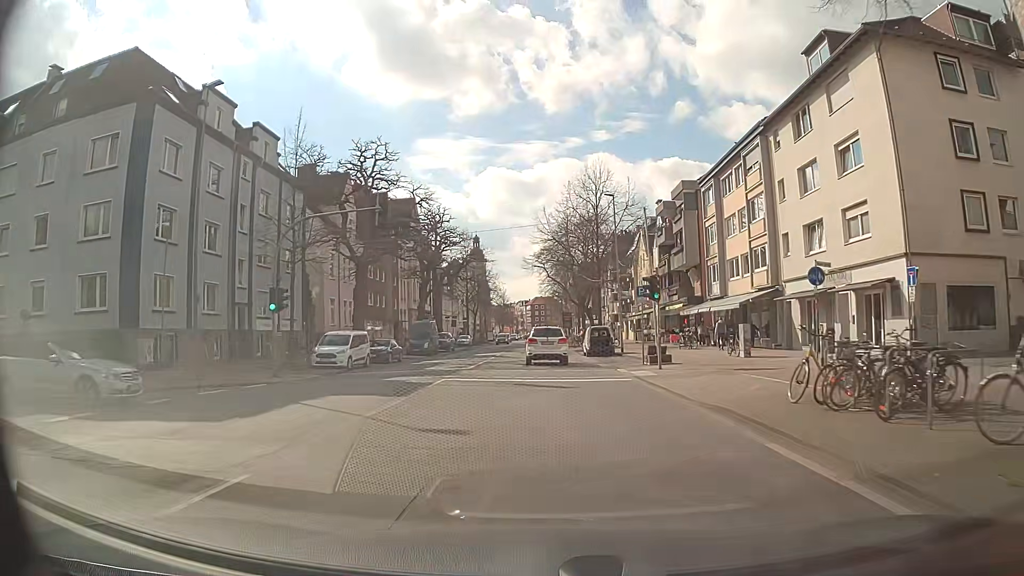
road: secondary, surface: asphalt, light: Day
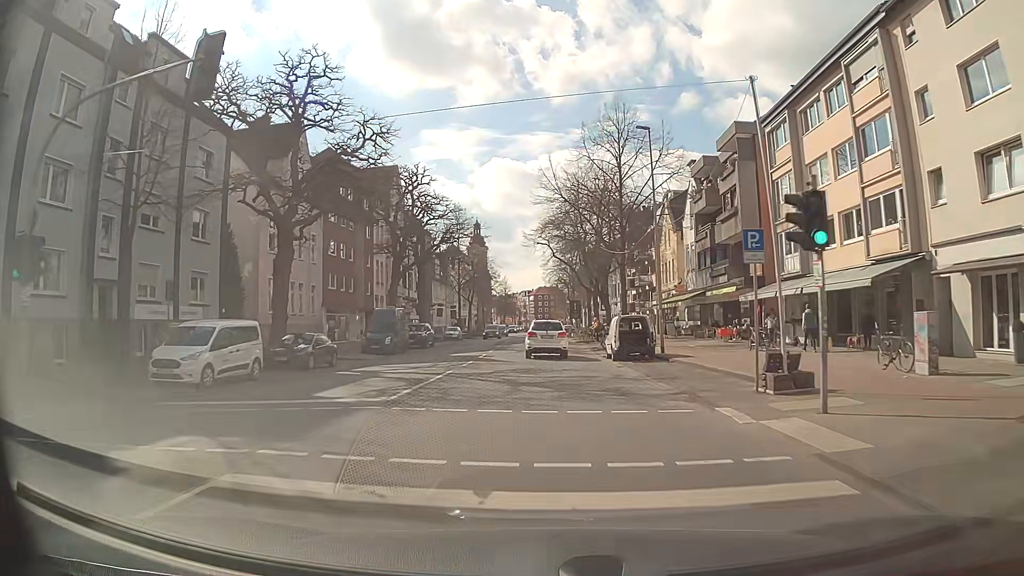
(+0.1, +14.0) m; 0°
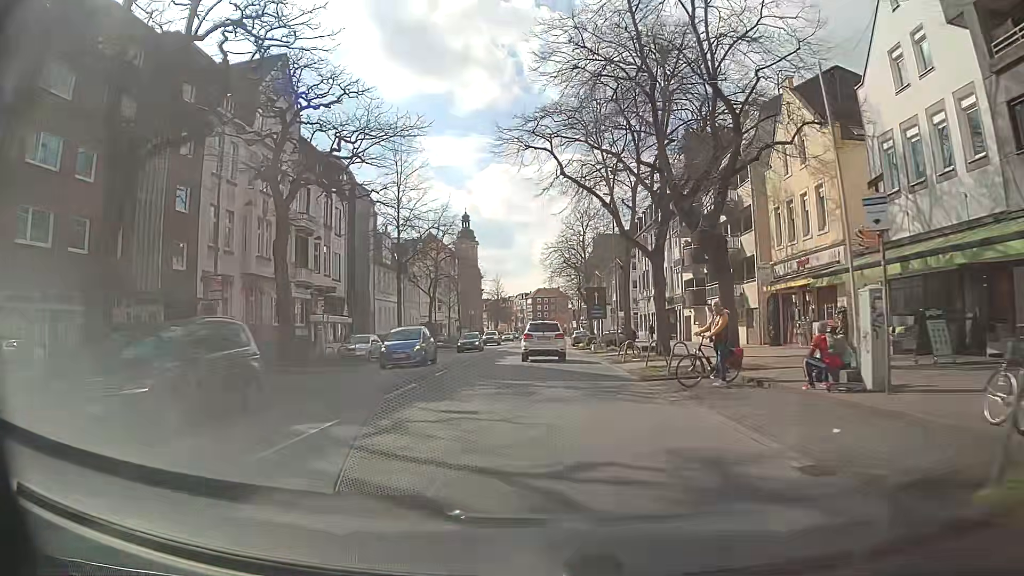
(0.0, +35.8) m; 0°
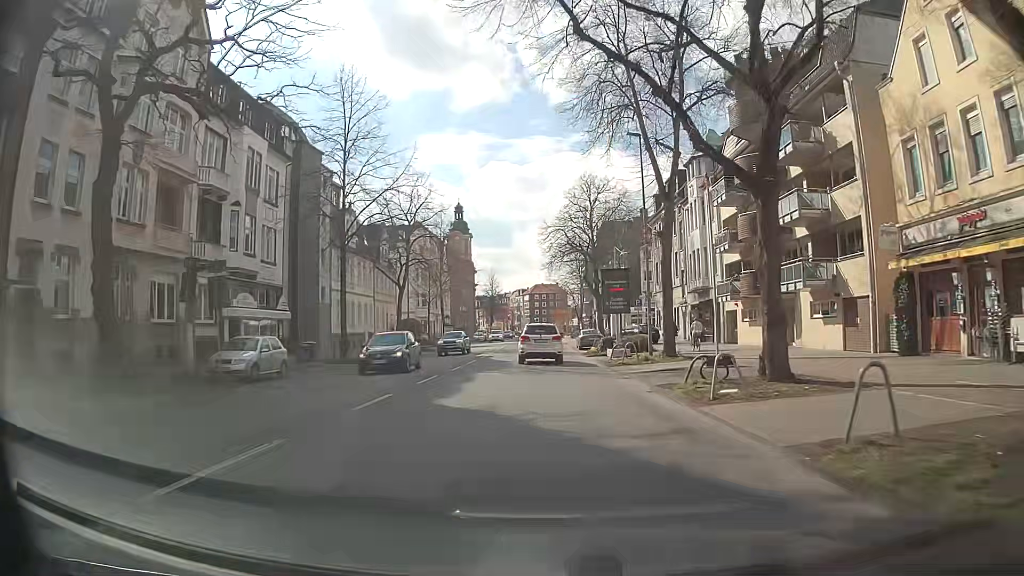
(0.0, +14.2) m; 0°
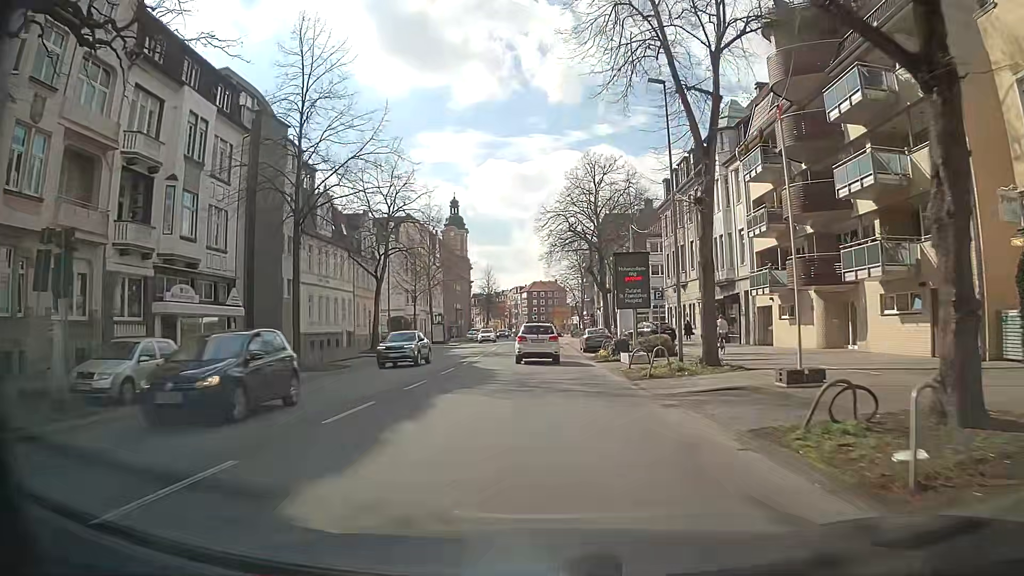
(0.0, +7.2) m; 0°
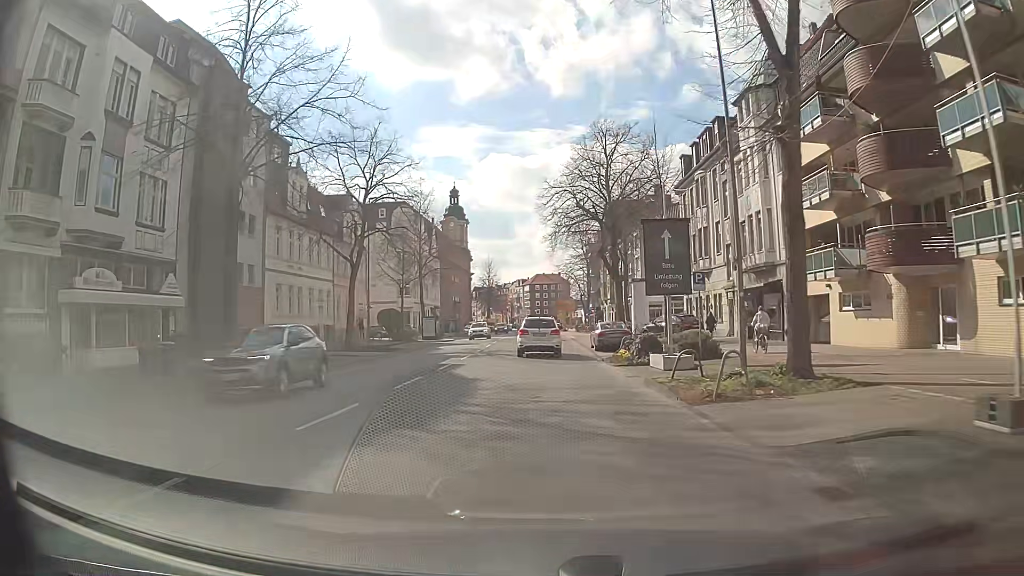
(0.0, +7.3) m; 0°
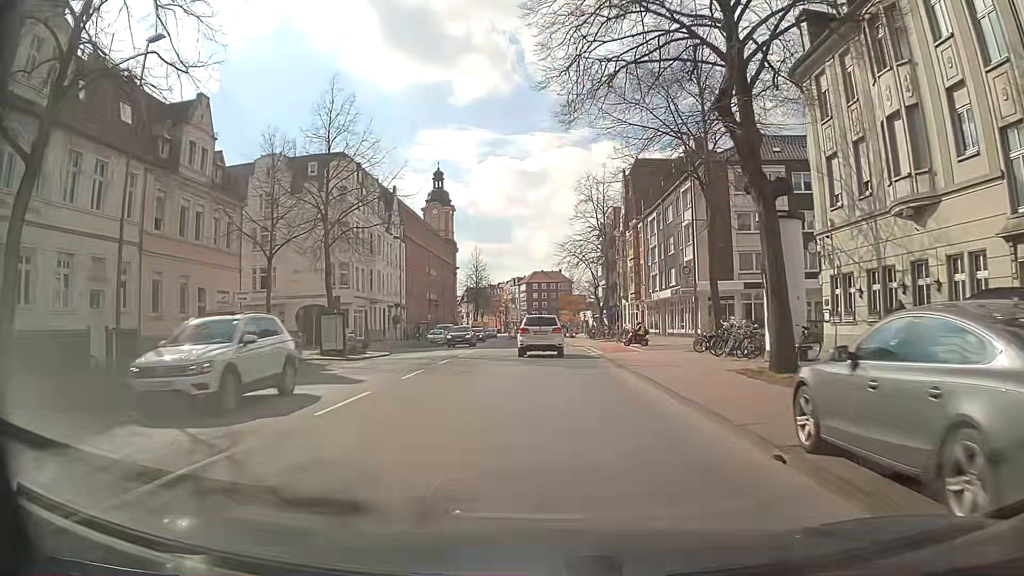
(-0.5, +29.5) m; 0°
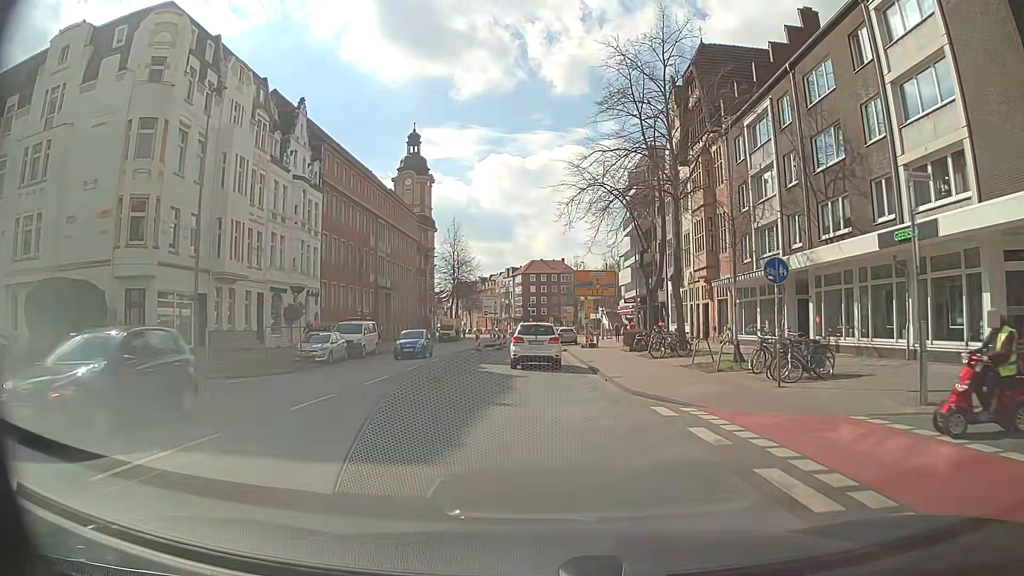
(0.0, +34.6) m; 0°
(0, +10) (0, +20) (0, +30) (0, +40) (-1, +50) (-1, +60) (-1, +70) (-1, +80) (-1, +90) (-2, +100) m
